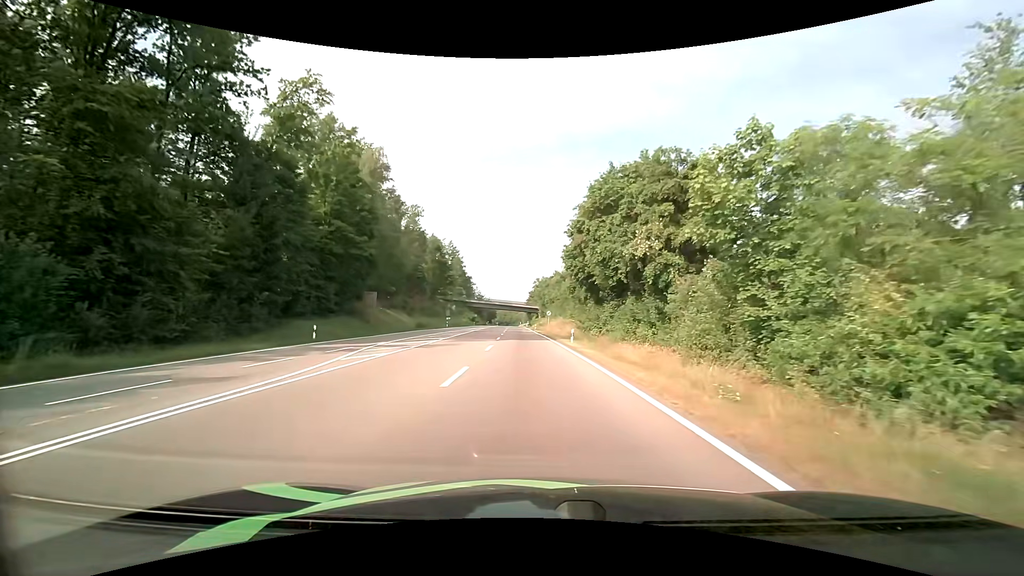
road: secondary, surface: asphalt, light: Day
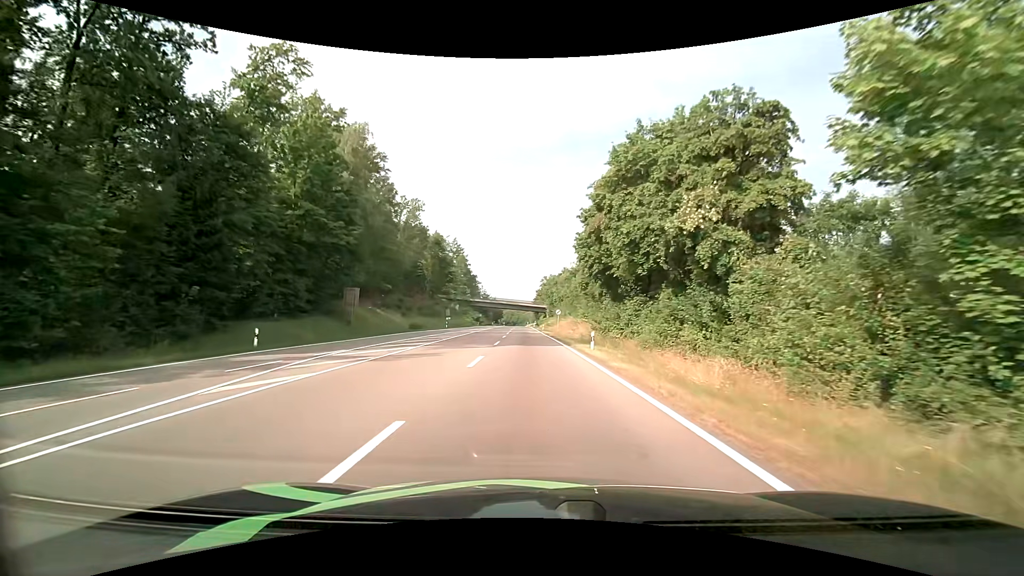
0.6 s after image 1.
(-0.1, +7.6) m; -1°
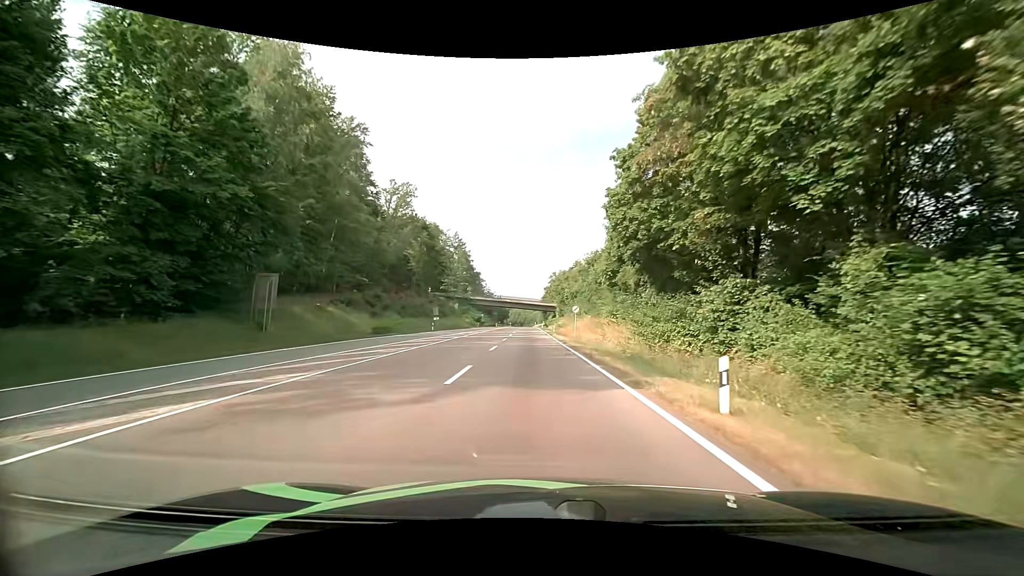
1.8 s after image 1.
(-0.1, +16.1) m; -1°
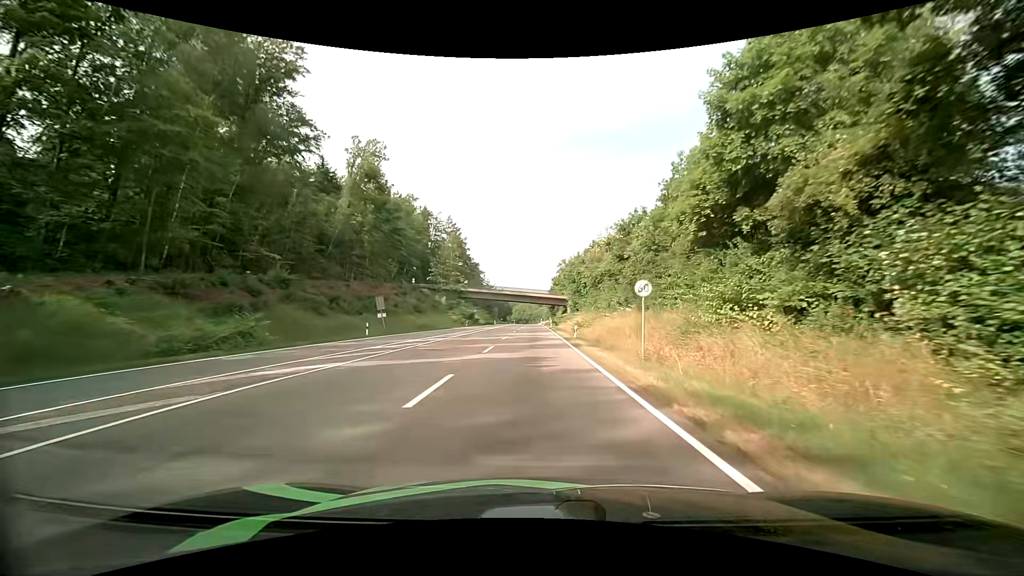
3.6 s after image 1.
(-0.2, +26.2) m; -1°
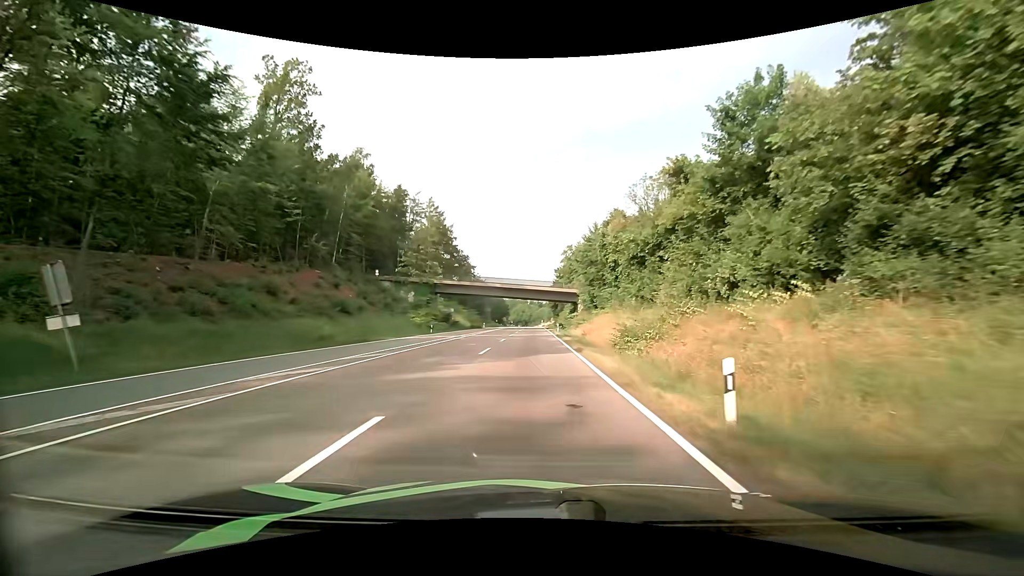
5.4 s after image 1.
(+0.2, +28.1) m; +1°
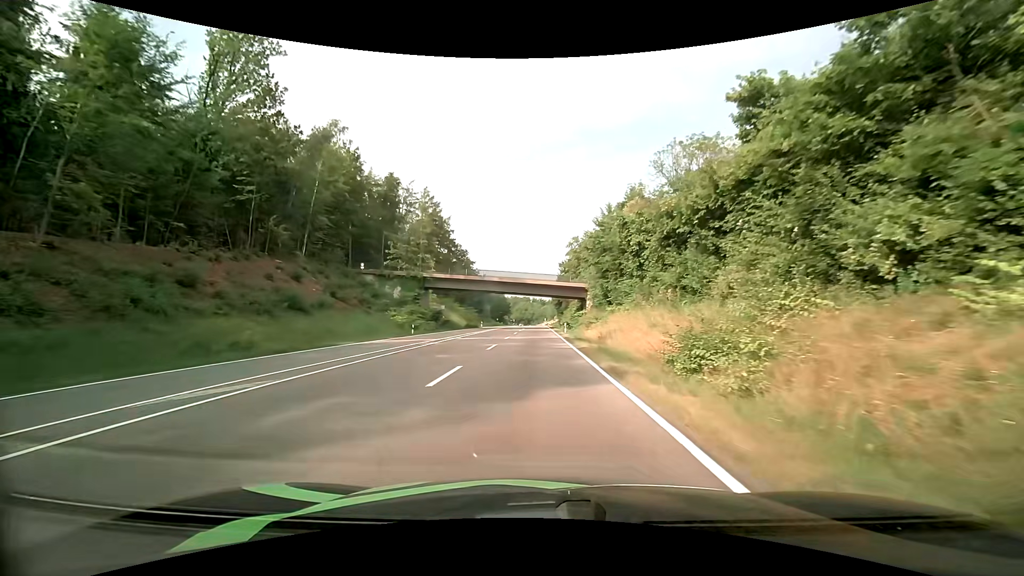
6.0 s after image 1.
(-0.1, +9.6) m; -1°
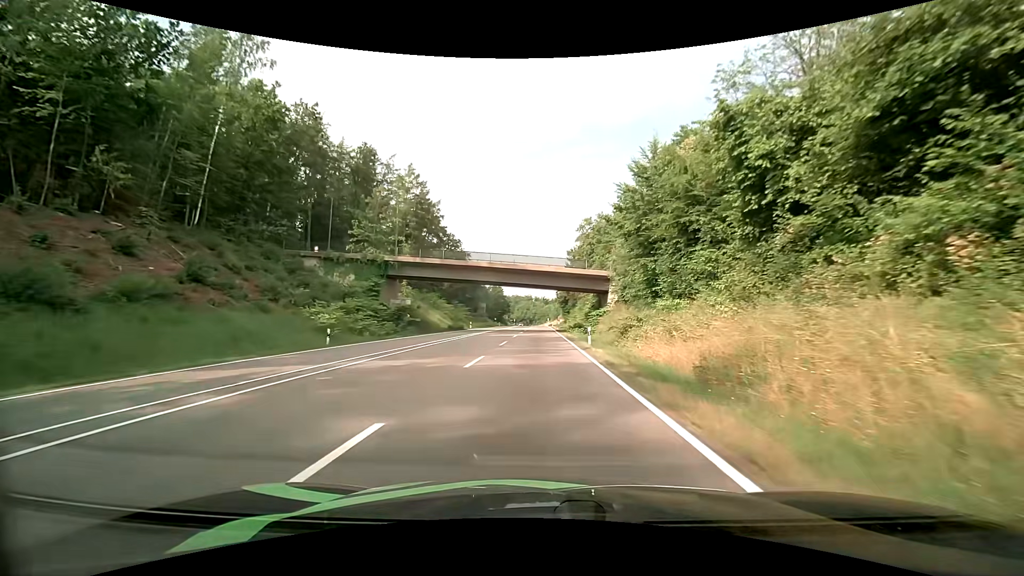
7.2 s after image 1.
(0.0, +19.2) m; 0°
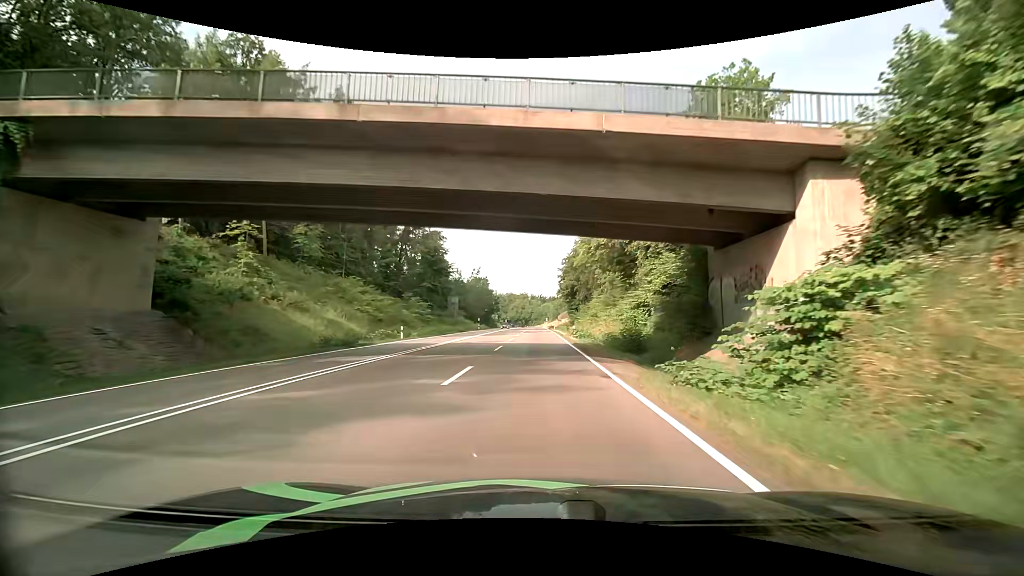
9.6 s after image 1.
(-0.1, +38.0) m; 0°
(0, +10) (0, +20) (0, +30) (0, +40) (0, +50) (0, +60) (0, +70) (0, +80) (0, +90) (0, +100) m
